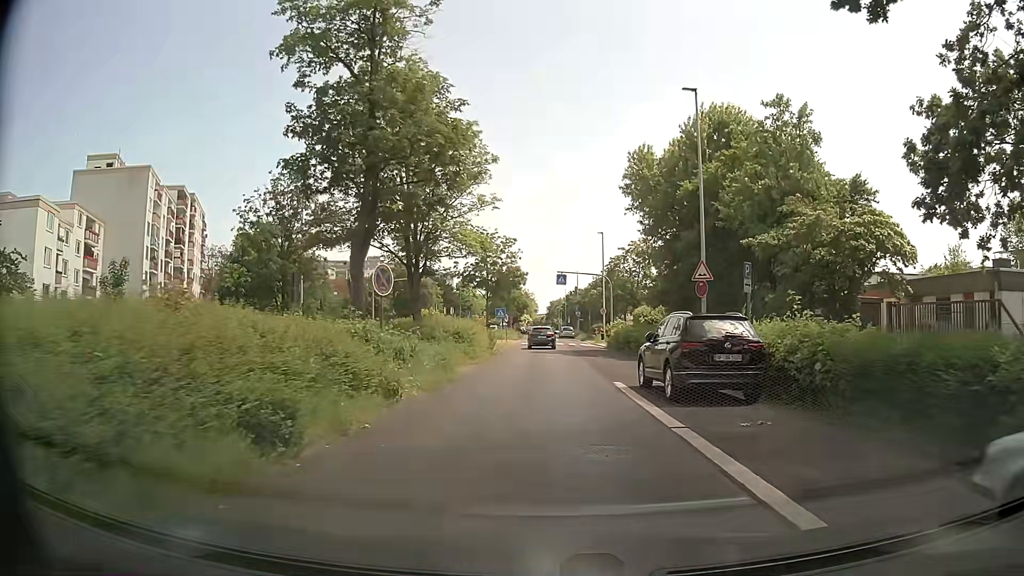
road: unclassified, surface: asphalt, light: Day
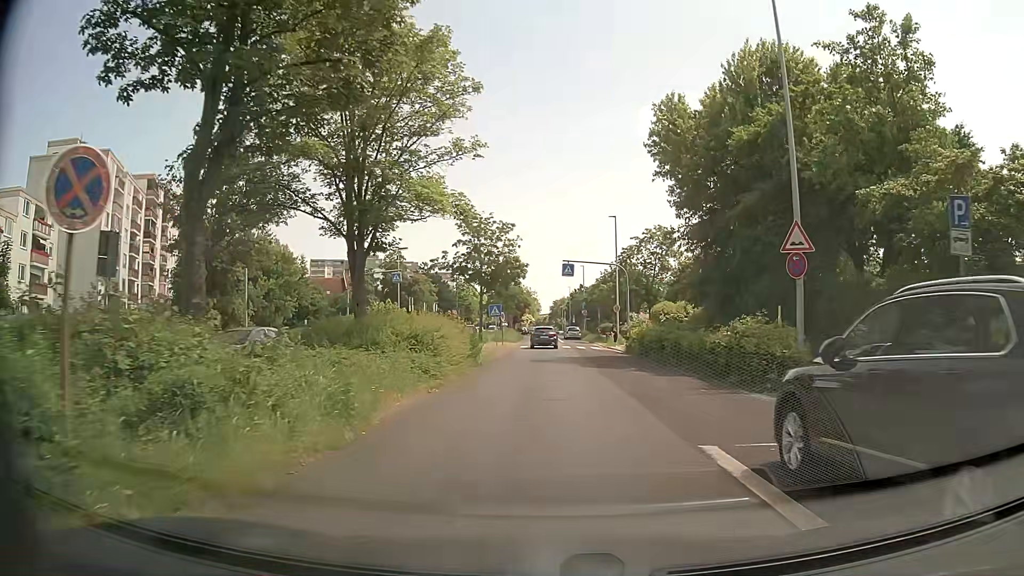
(0.0, +9.3) m; -1°
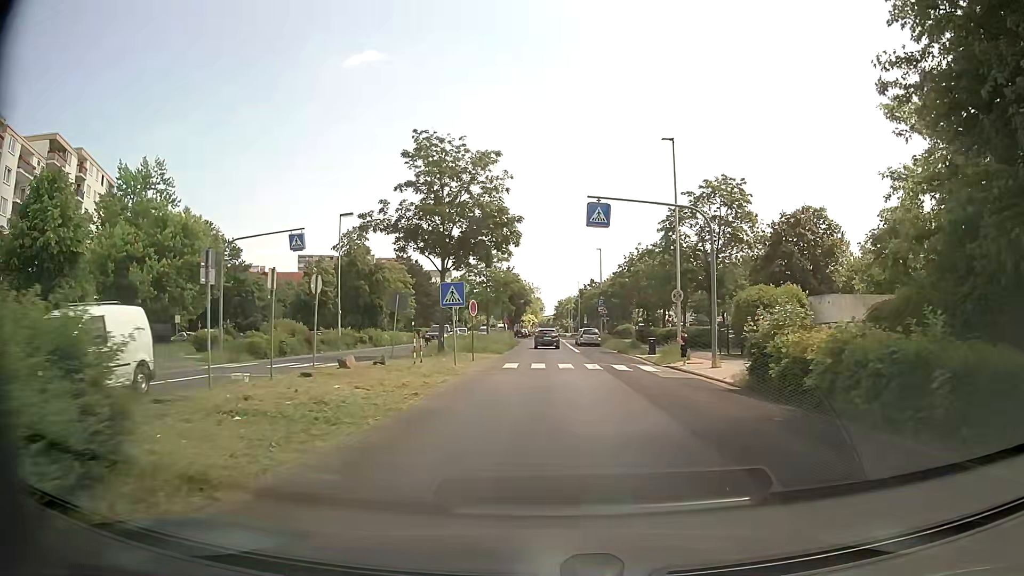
(+0.1, +23.2) m; 0°
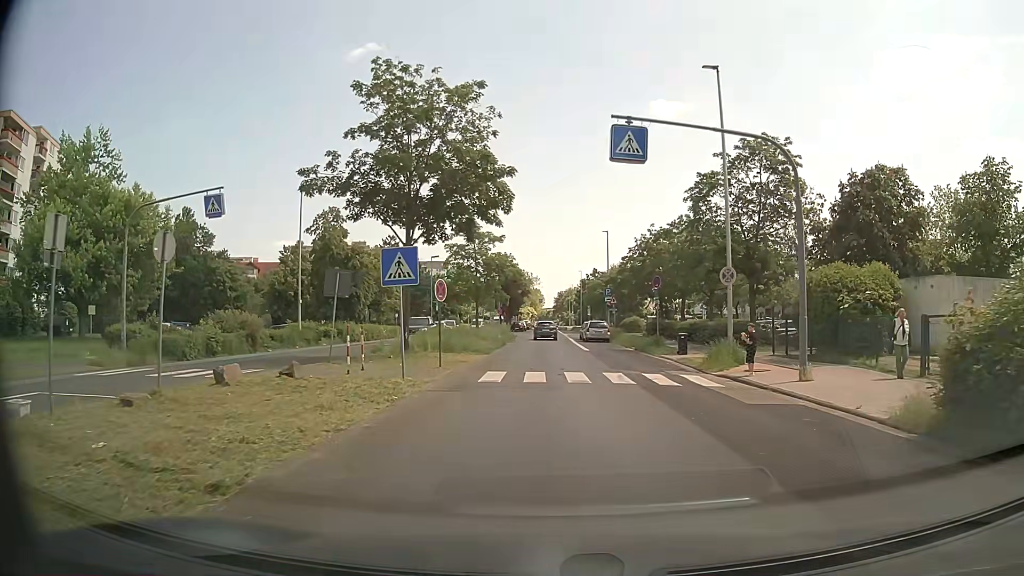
(0.0, +8.4) m; 0°
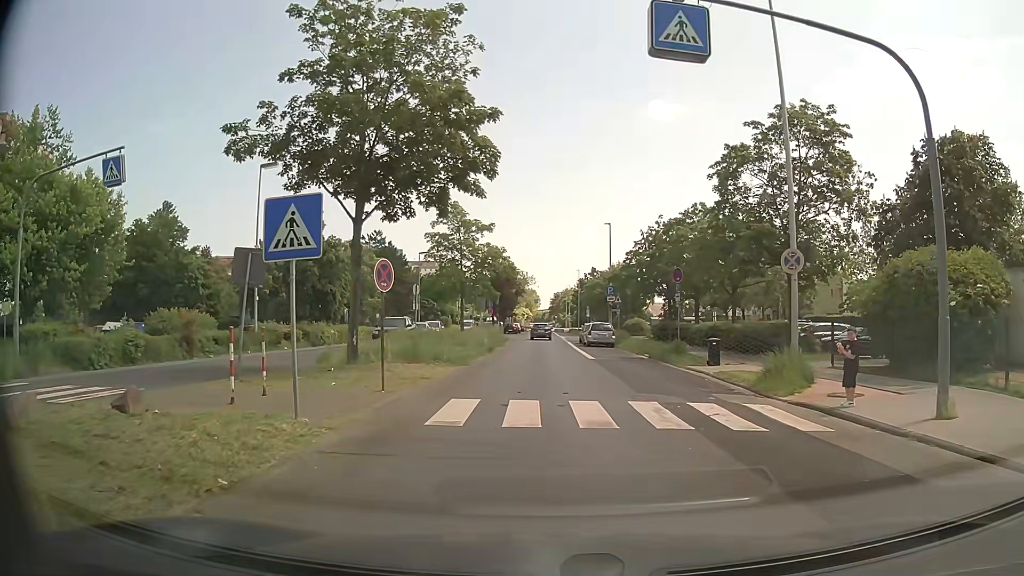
(0.0, +6.0) m; 0°
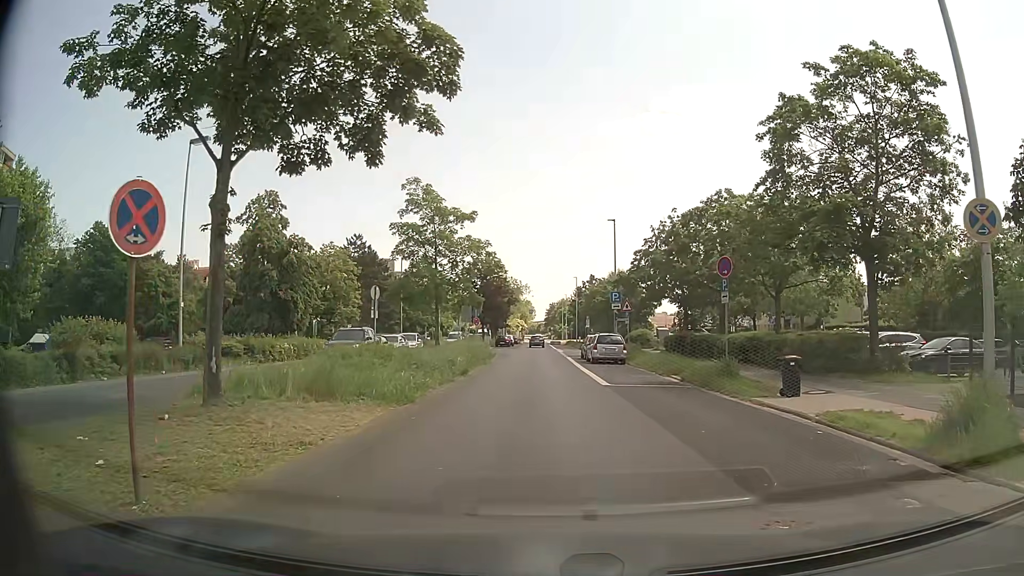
(0.0, +8.0) m; 0°
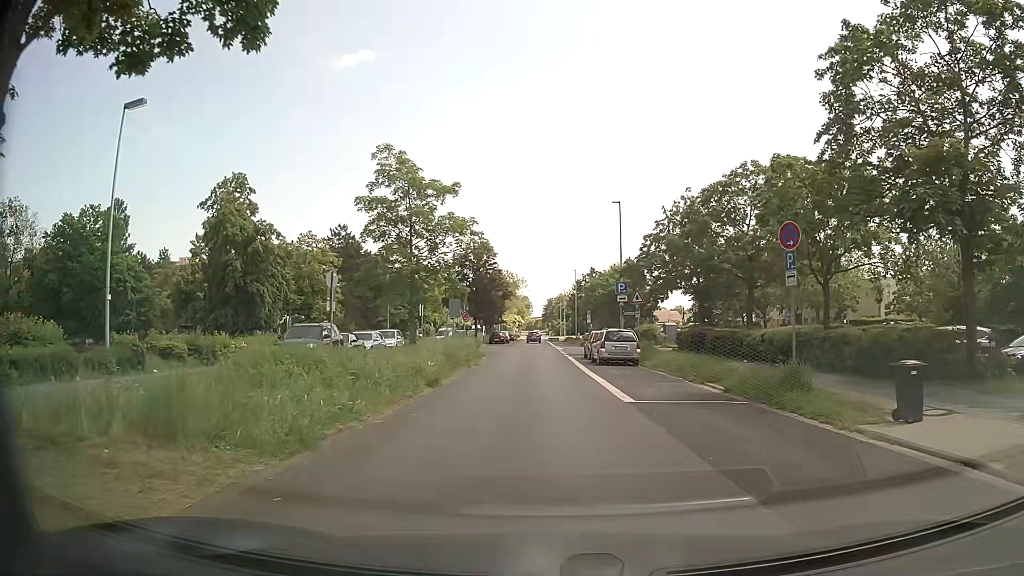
(0.0, +5.9) m; +1°
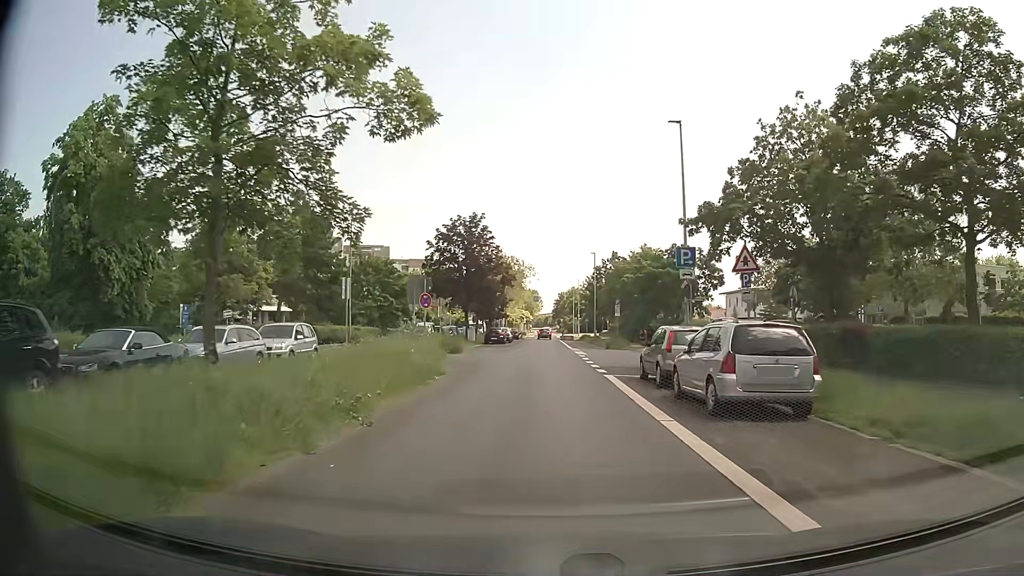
(-0.5, +18.2) m; -2°
(0, +10) (0, +20) (0, +30) (0, +40) (0, +50) (0, +60) (0, +70) (0, +80) (0, +90) (0, +100) m
